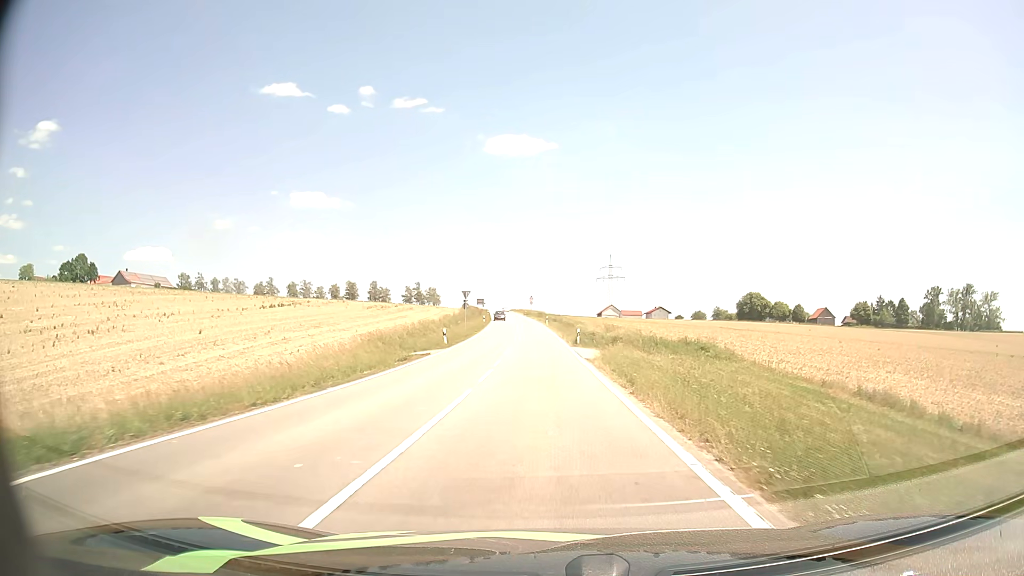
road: tertiary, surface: asphalt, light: Day
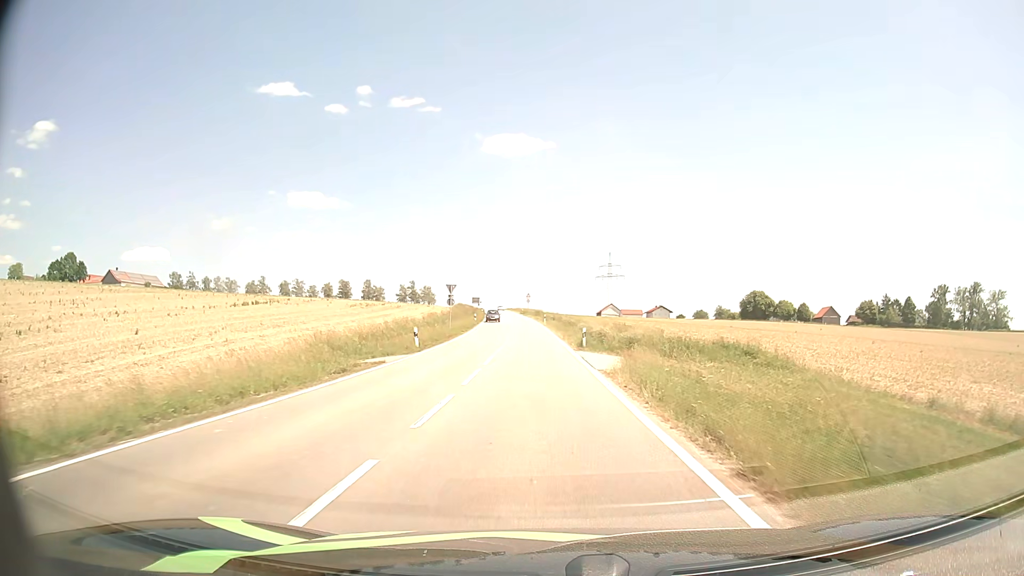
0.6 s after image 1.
(0.0, +8.3) m; 0°
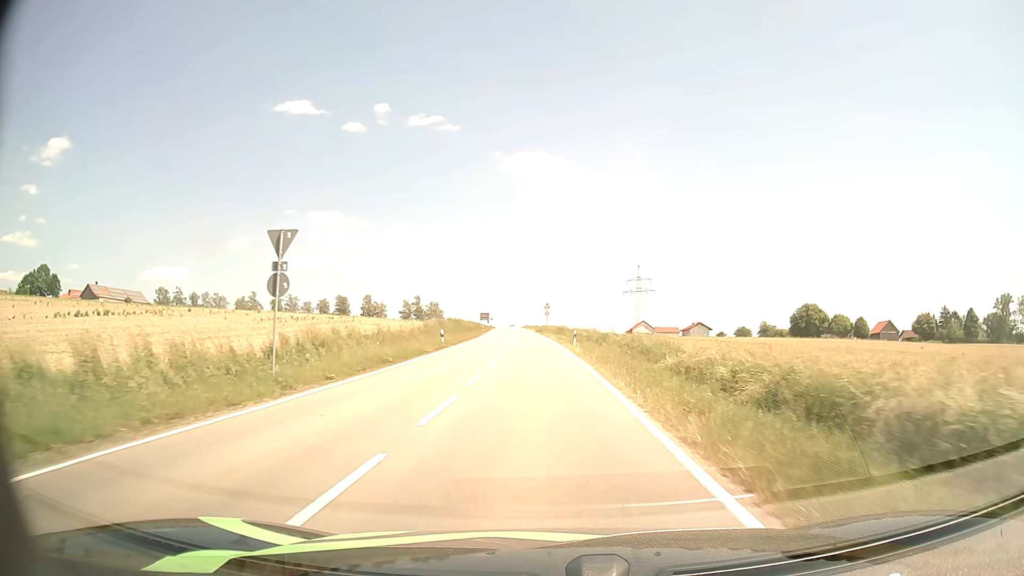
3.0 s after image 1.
(-0.6, +37.2) m; -2°
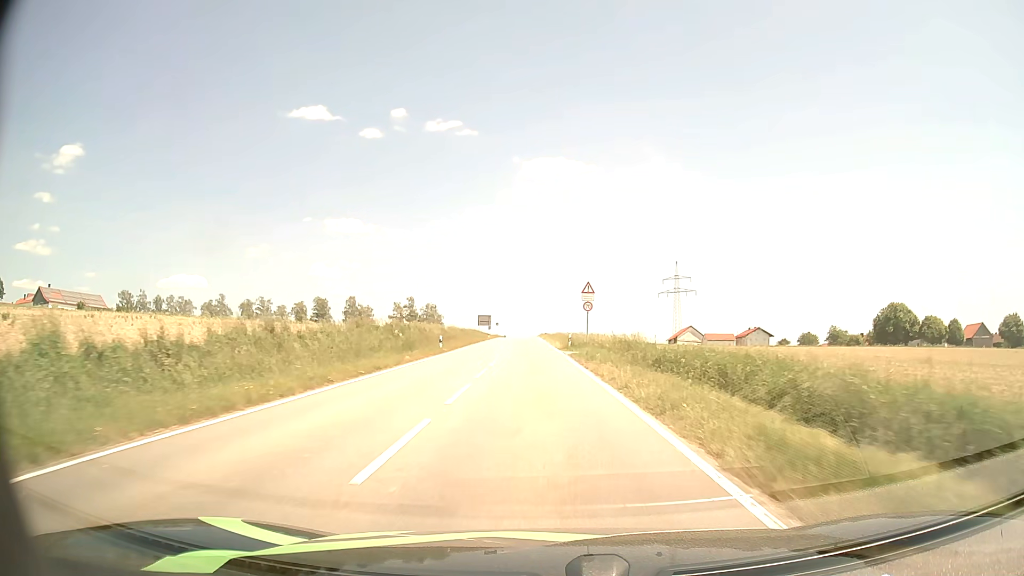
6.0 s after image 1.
(-1.3, +53.1) m; -2°
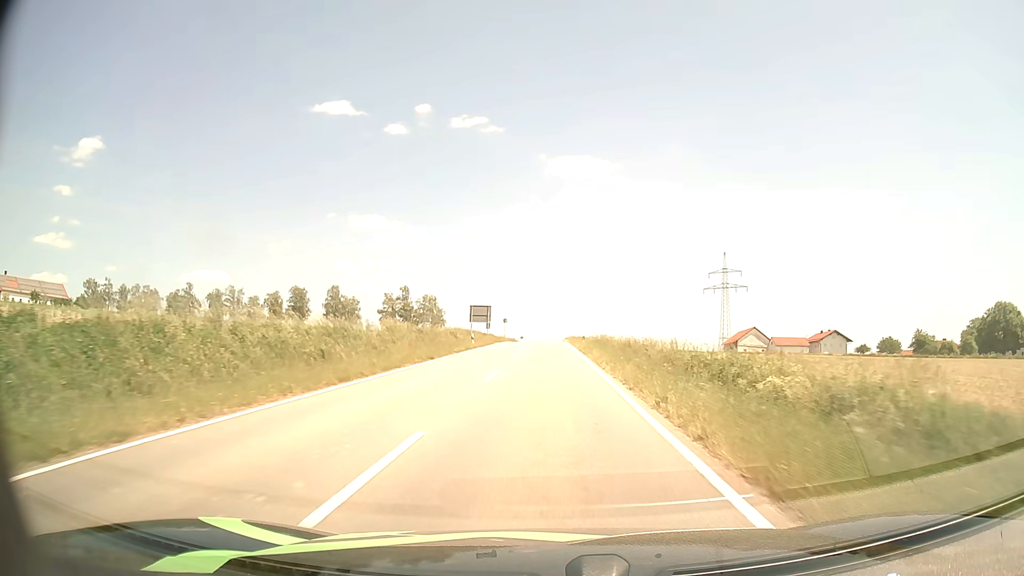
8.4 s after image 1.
(-0.9, +44.8) m; -2°
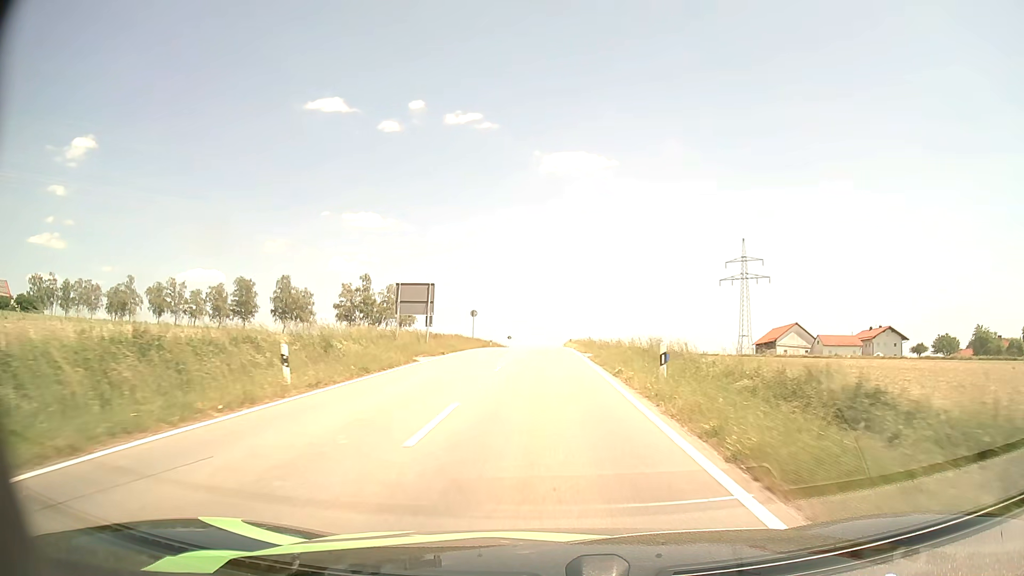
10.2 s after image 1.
(+0.2, +34.1) m; +1°
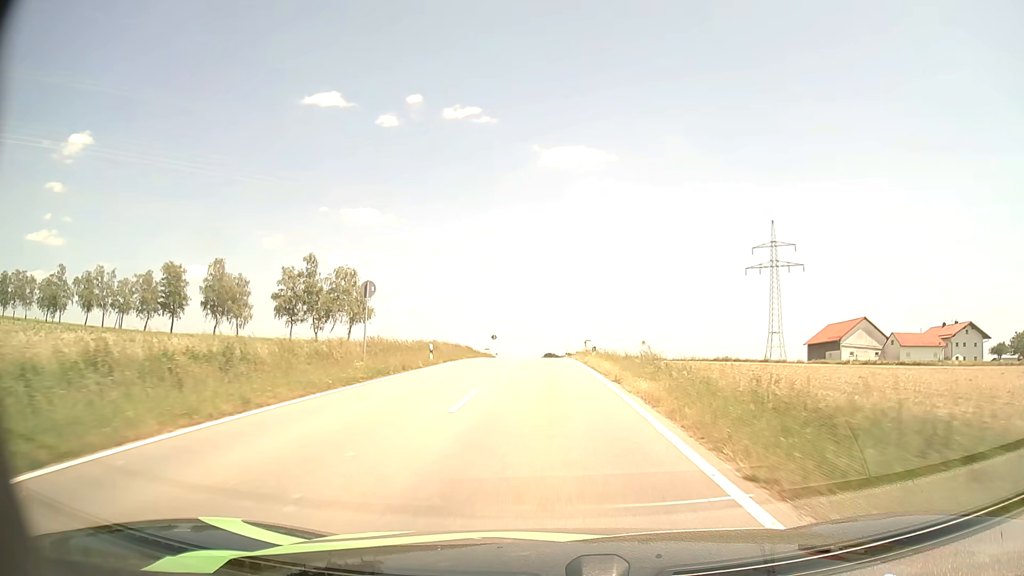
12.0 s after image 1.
(0.0, +33.6) m; 0°
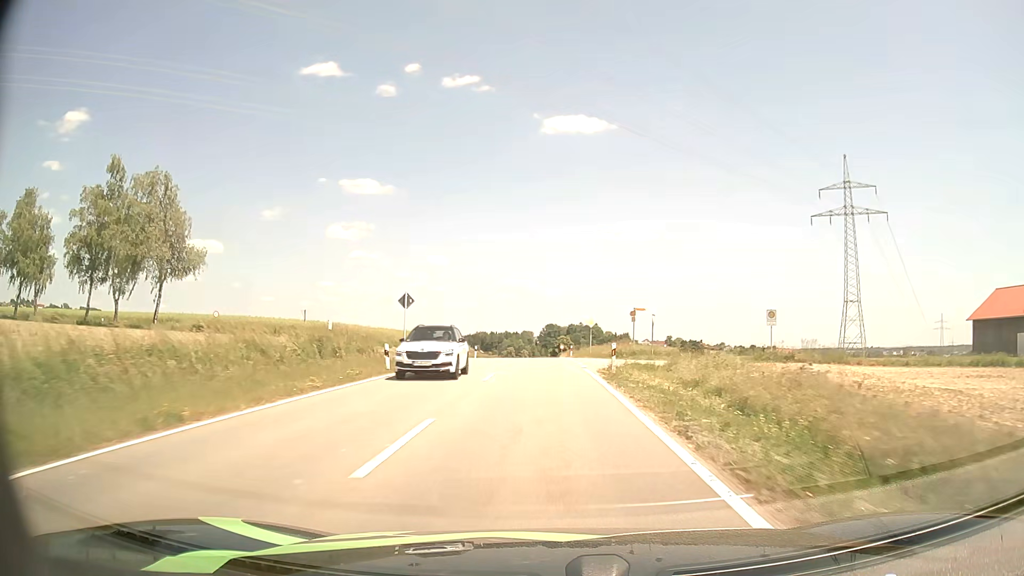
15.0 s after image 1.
(0.0, +54.5) m; 0°
(0, +10) (0, +20) (0, +30) (0, +40) (0, +50) (0, +60) (0, +70) (0, +80) (-1, +90) (-1, +100) m
